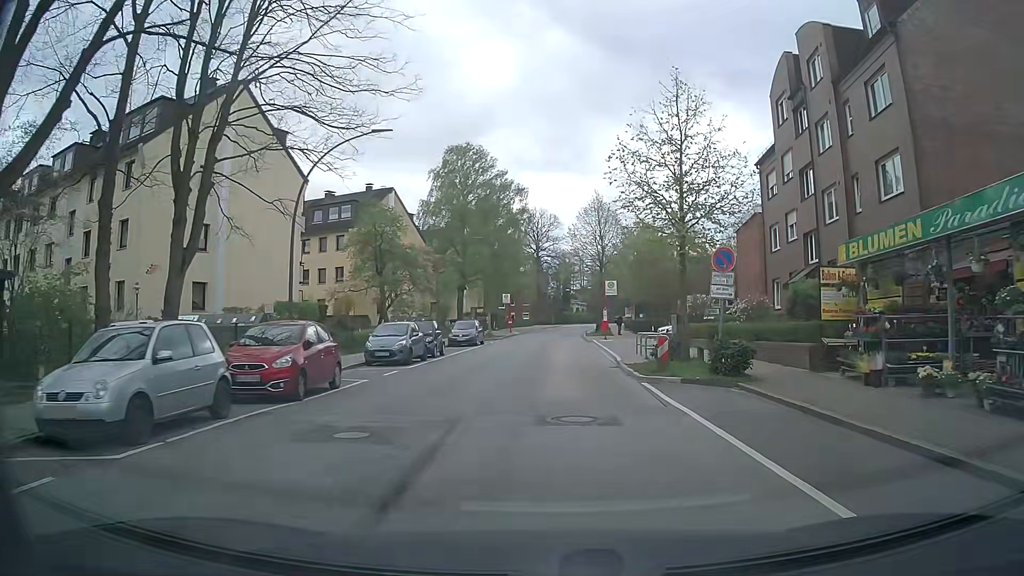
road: tertiary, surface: asphalt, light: Day
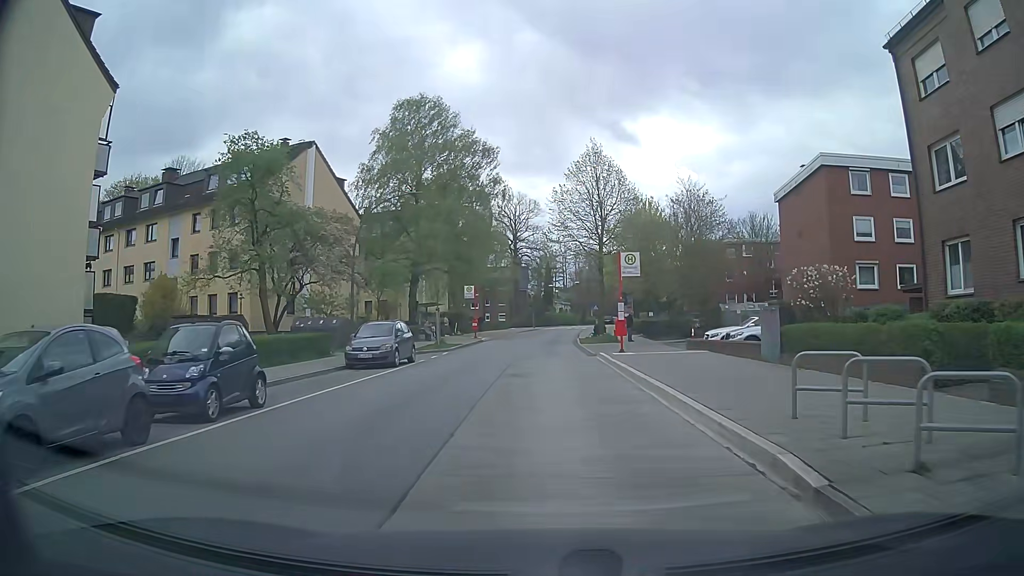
(+0.4, +18.0) m; +4°
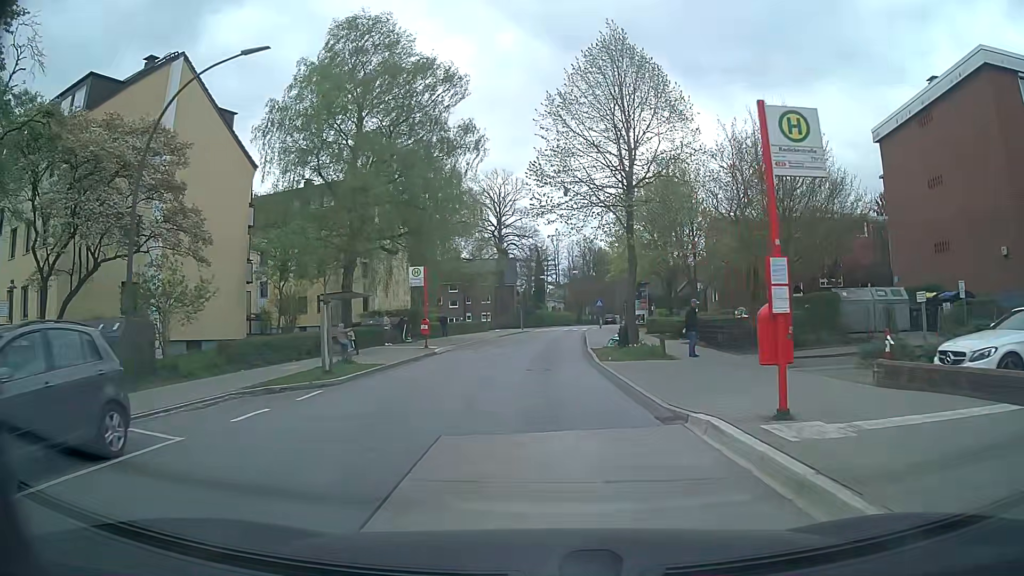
(-0.5, +18.1) m; -3°
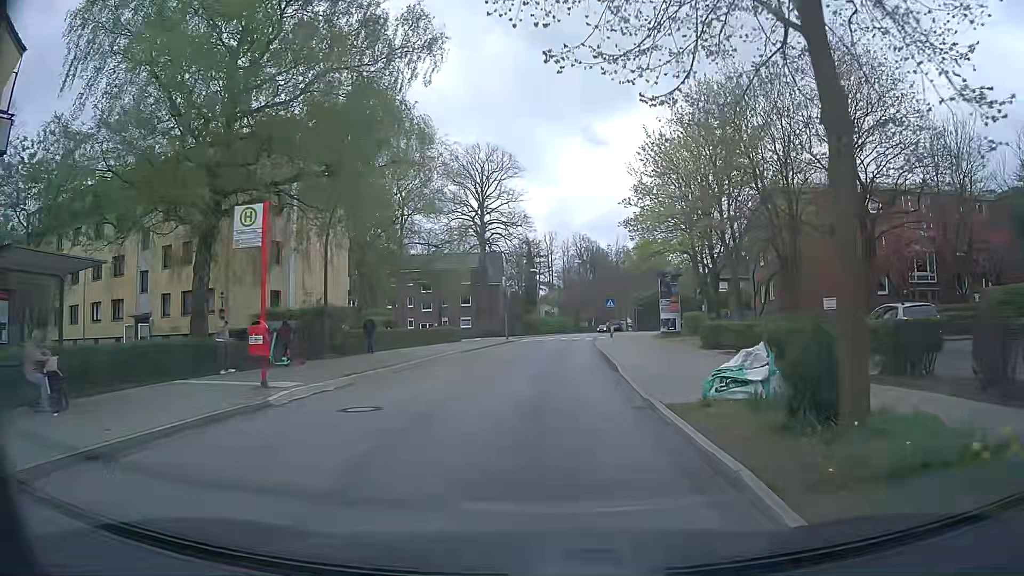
(+0.3, +18.4) m; +1°
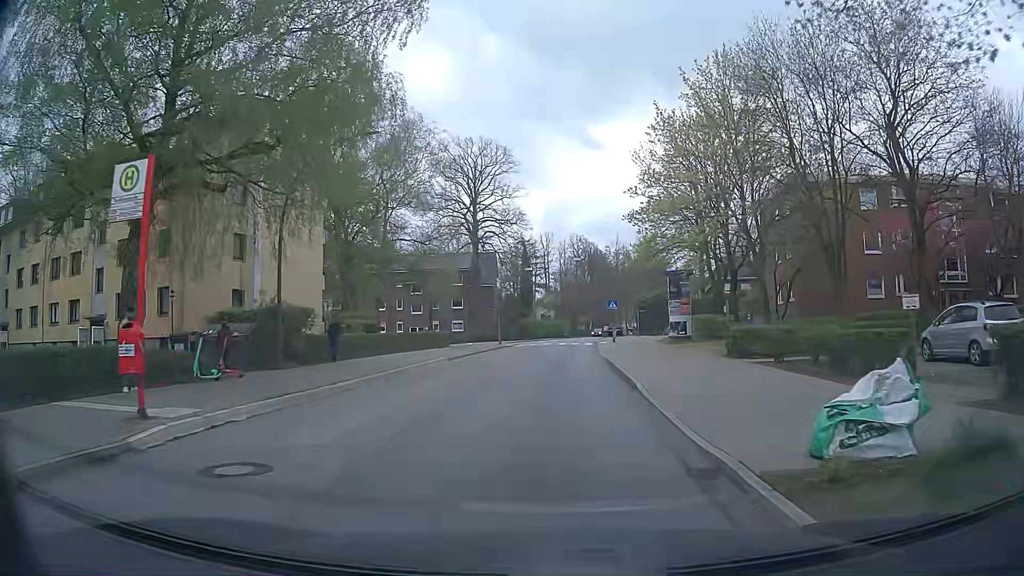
(0.0, +4.6) m; +1°
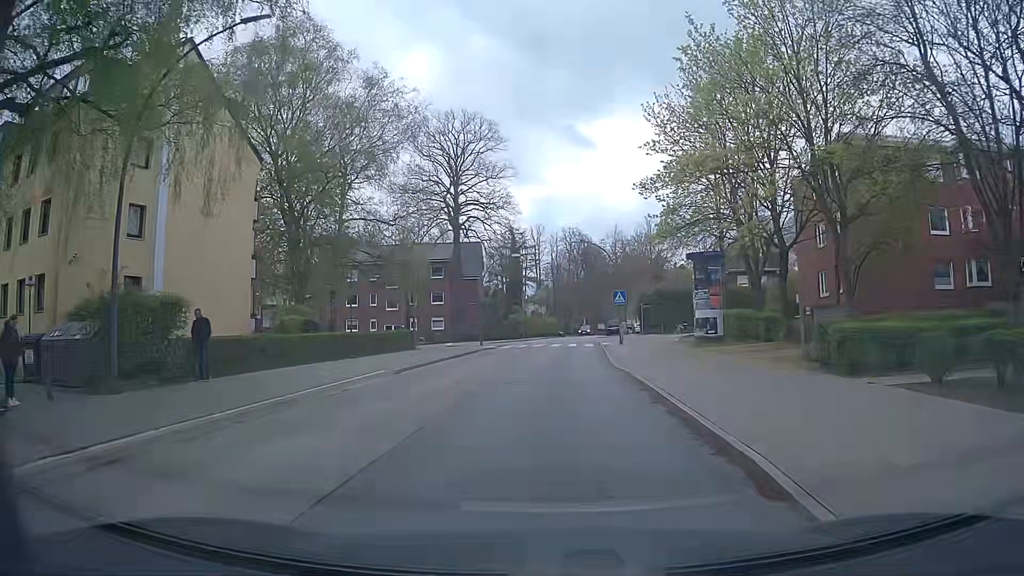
(0.0, +9.2) m; 0°
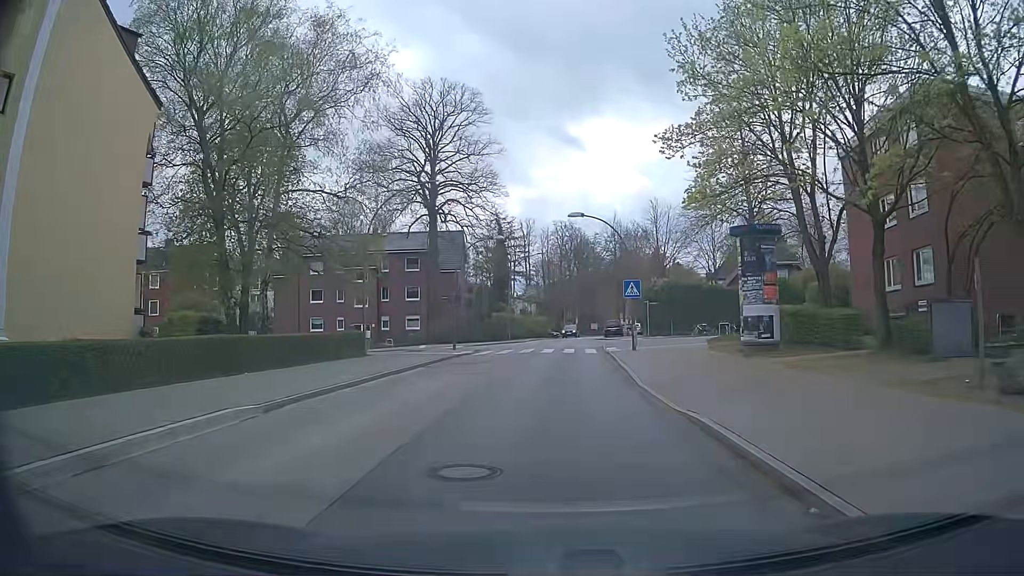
(+0.1, +9.2) m; +1°
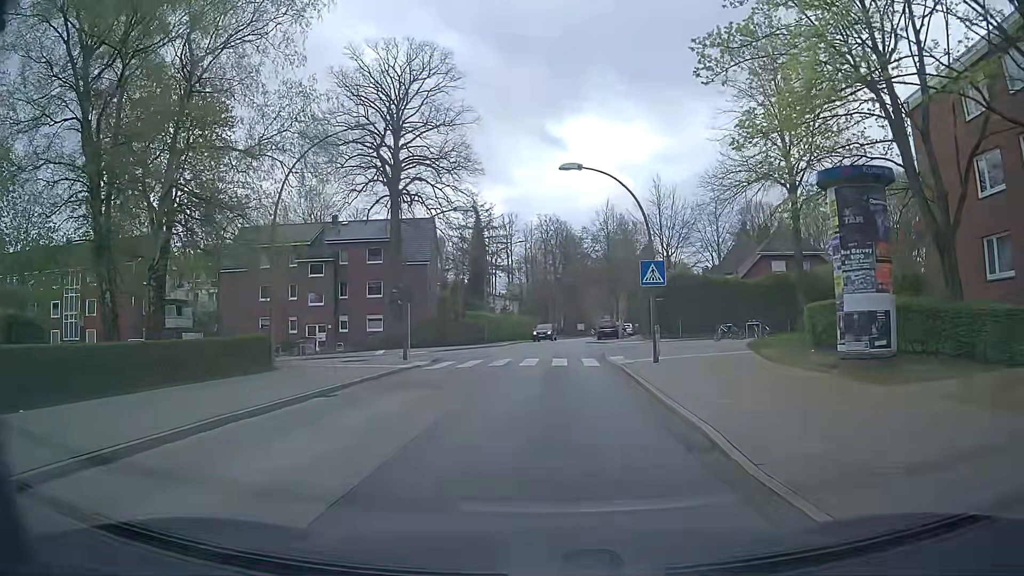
(0.0, +9.2) m; 0°
(0, +10) (+1, +20) (+1, +30) (+2, +40) (+2, +50) (+3, +60) (+4, +70) (+5, +80) (+6, +90) (+8, +100) m
